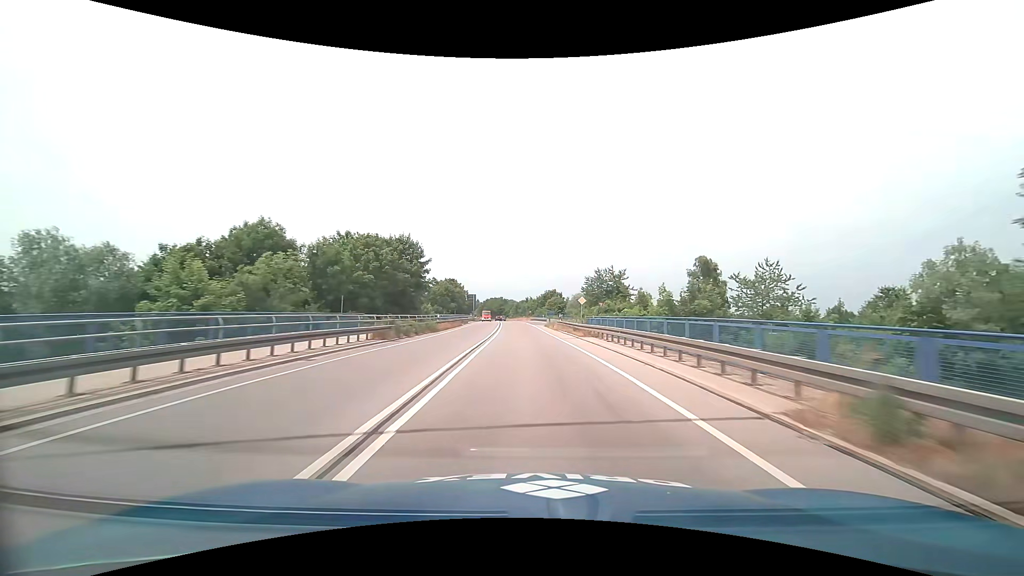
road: trunk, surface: asphalt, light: Day
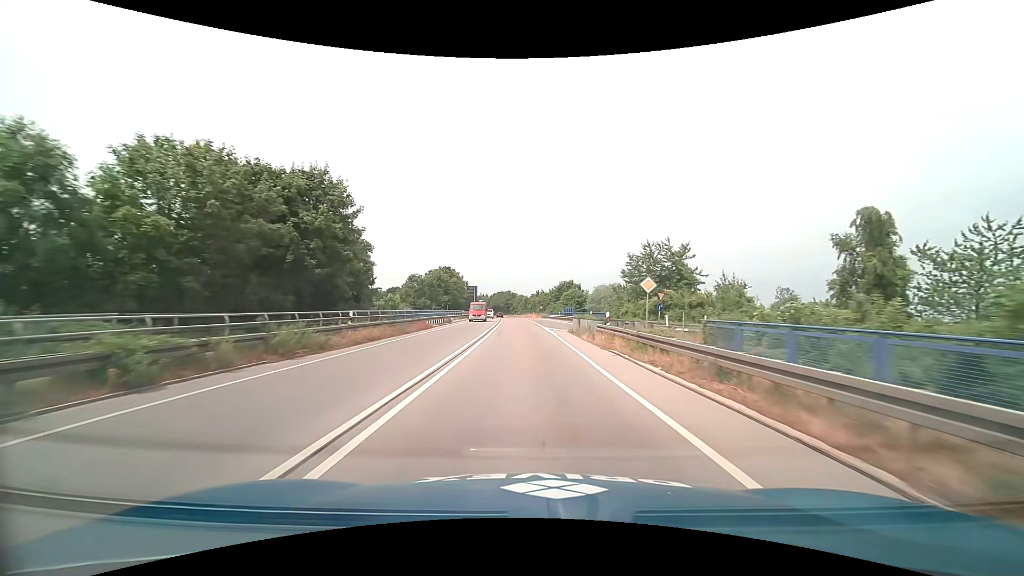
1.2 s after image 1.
(-0.2, +23.8) m; -1°
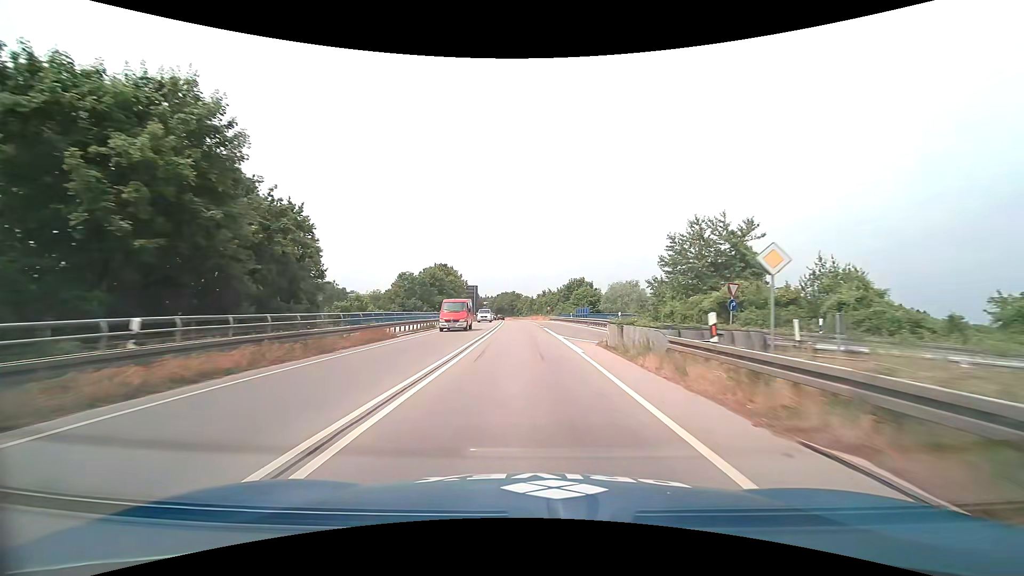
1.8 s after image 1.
(-0.1, +11.9) m; 0°
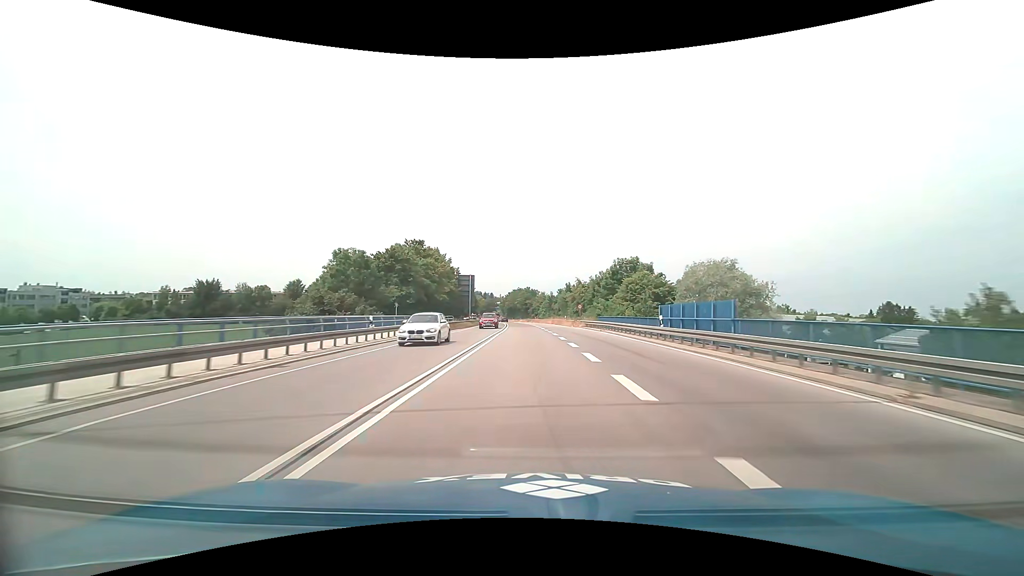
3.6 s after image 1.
(-0.7, +35.9) m; -2°
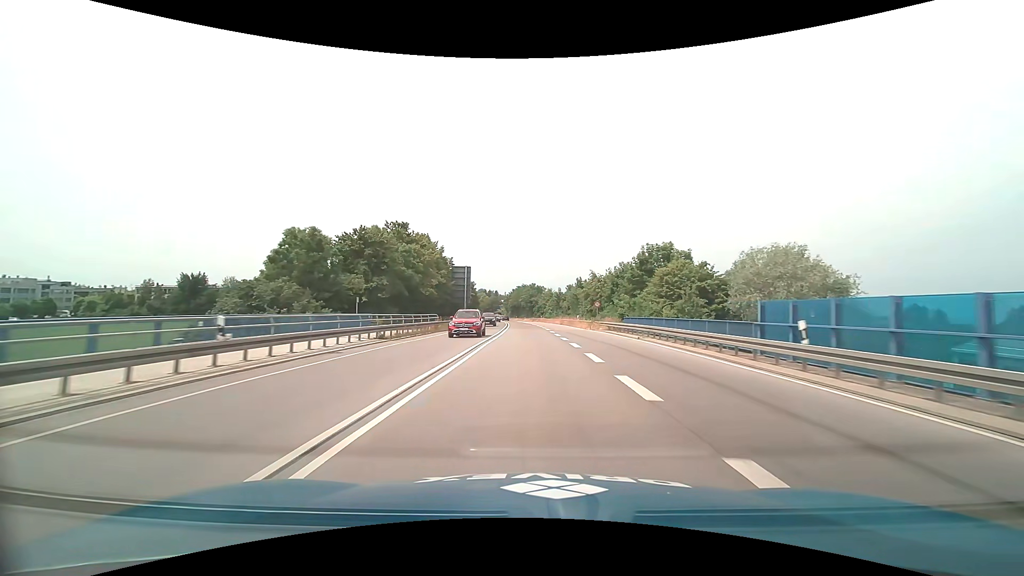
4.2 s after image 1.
(0.0, +11.9) m; -1°
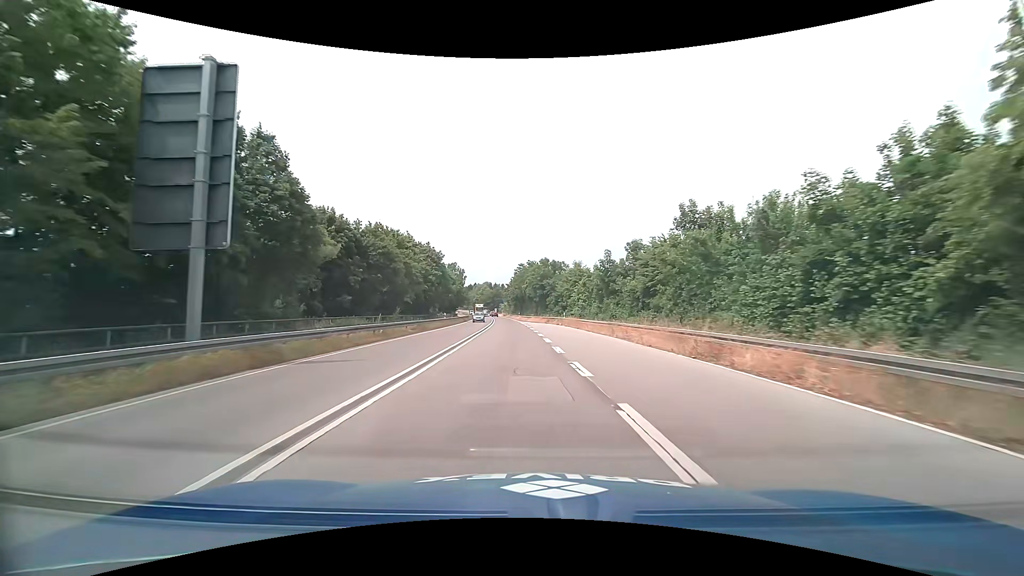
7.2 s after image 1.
(-0.3, +57.2) m; -1°
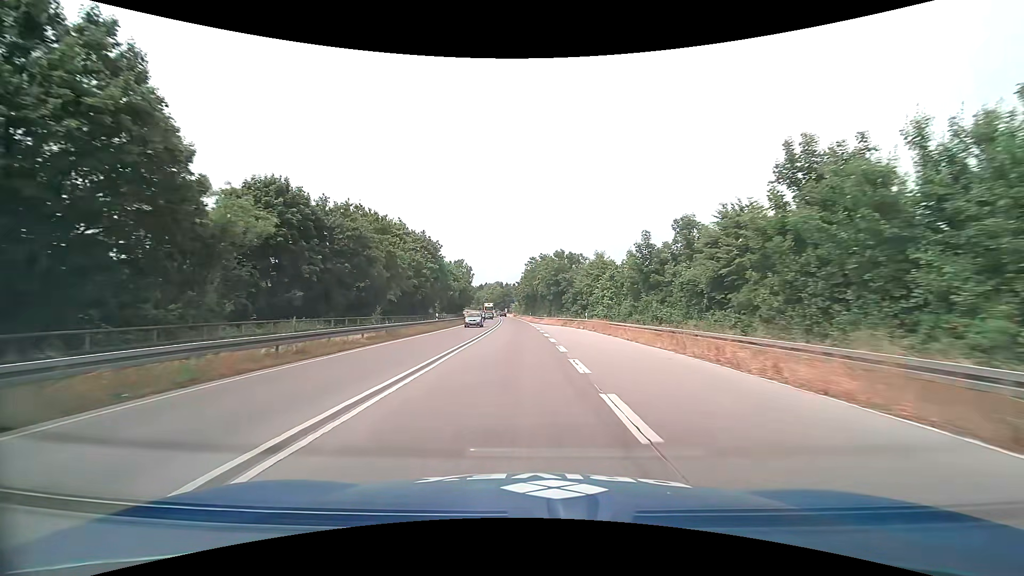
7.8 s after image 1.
(-0.1, +11.0) m; -1°
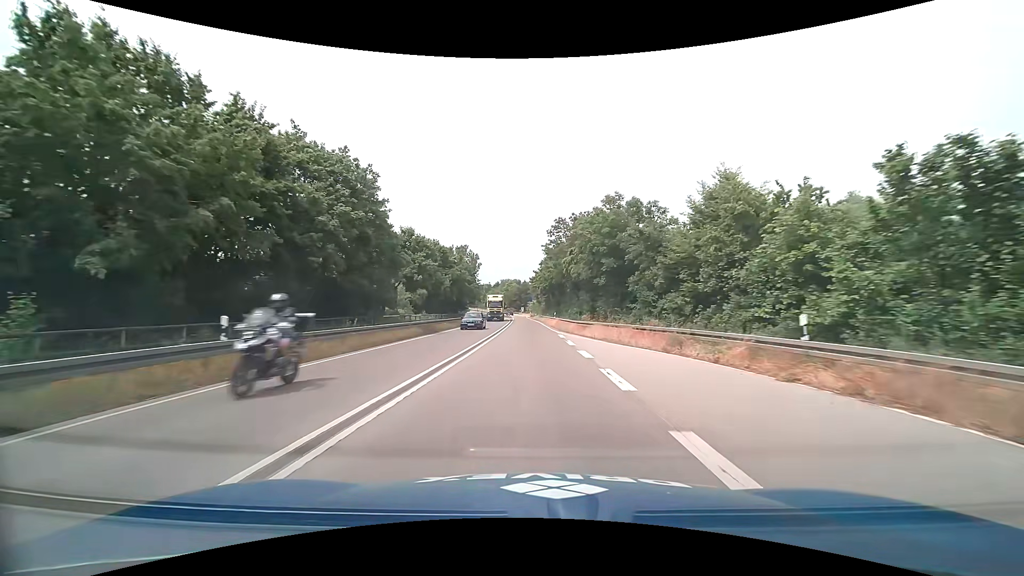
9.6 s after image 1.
(-0.6, +32.5) m; -2°
(0, +10) (0, +20) (0, +30) (-1, +40) (-1, +50) (-1, +60) (-1, +70) (-2, +80) (-2, +90) (-3, +100) m
